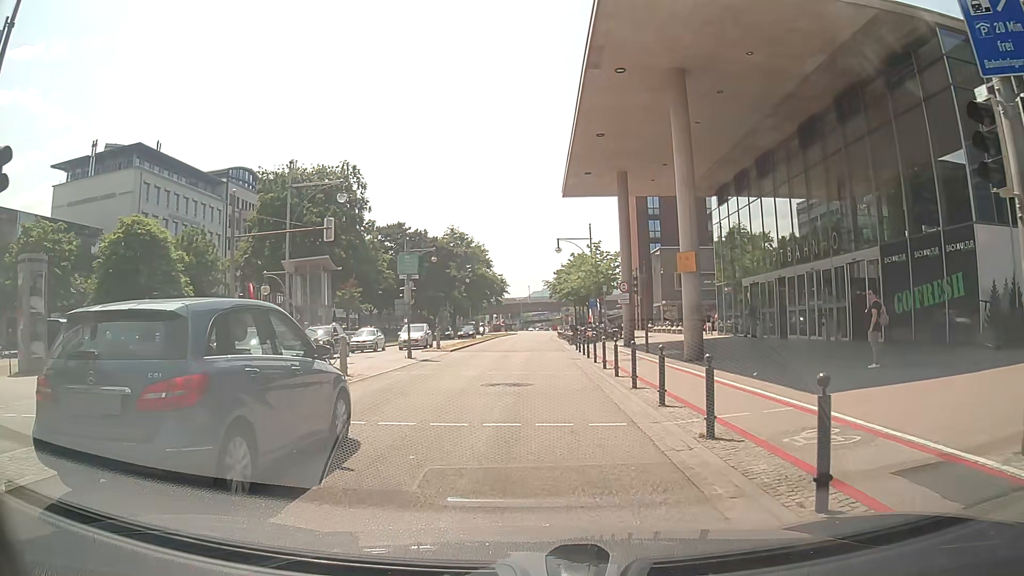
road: primary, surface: asphalt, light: Day
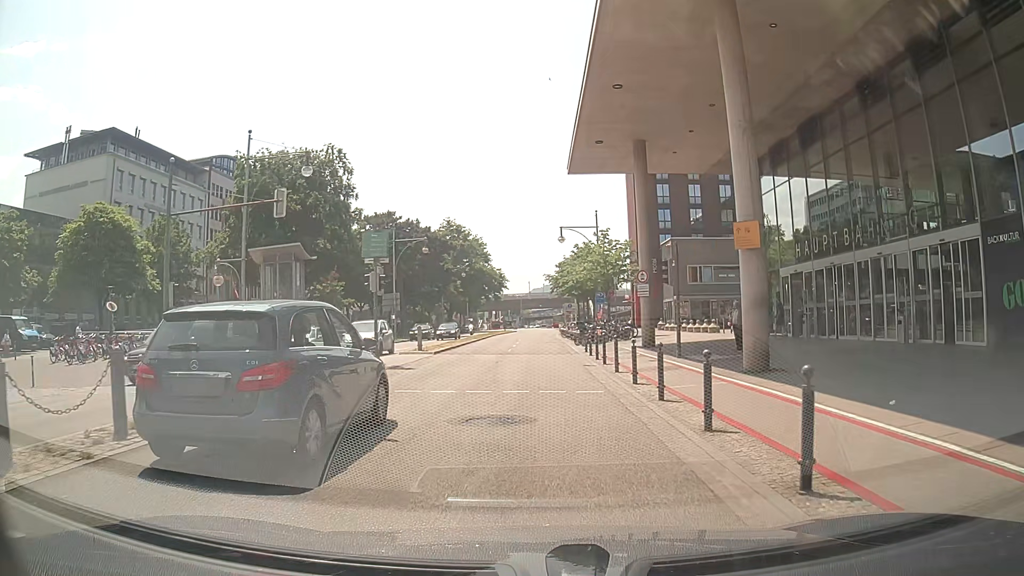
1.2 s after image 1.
(0.0, +6.1) m; -1°
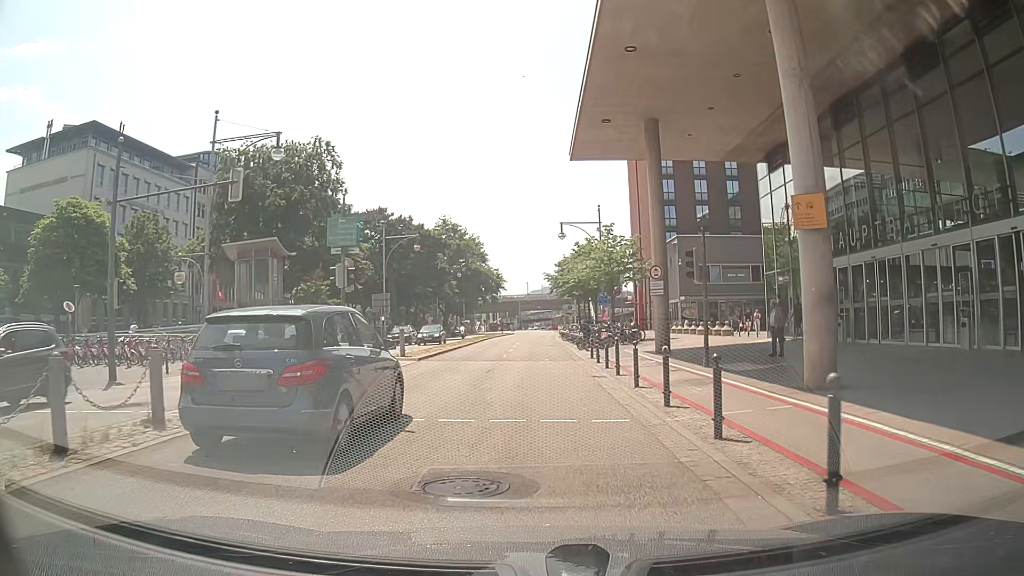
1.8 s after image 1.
(0.0, +3.7) m; -1°
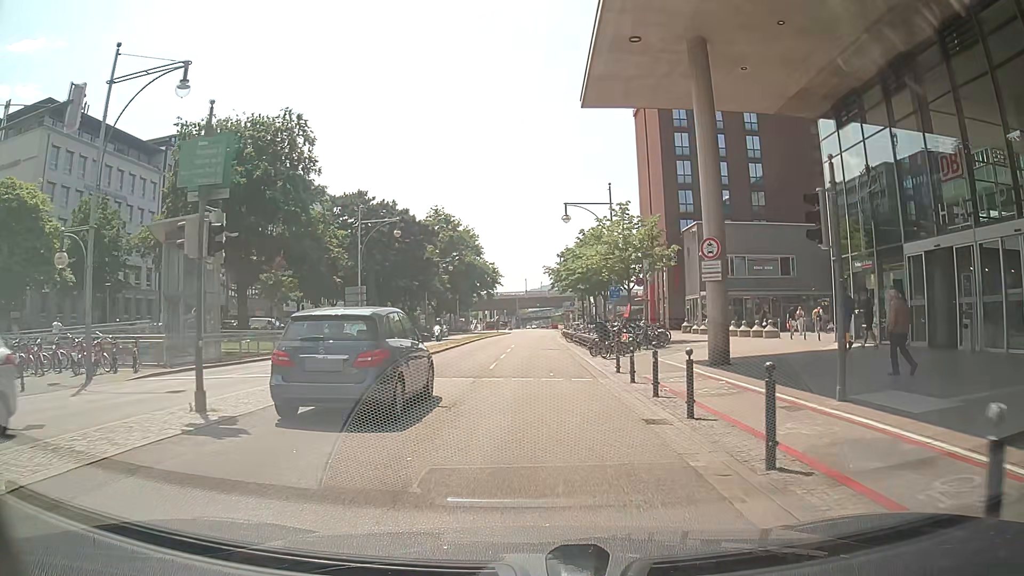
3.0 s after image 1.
(0.0, +8.3) m; 0°
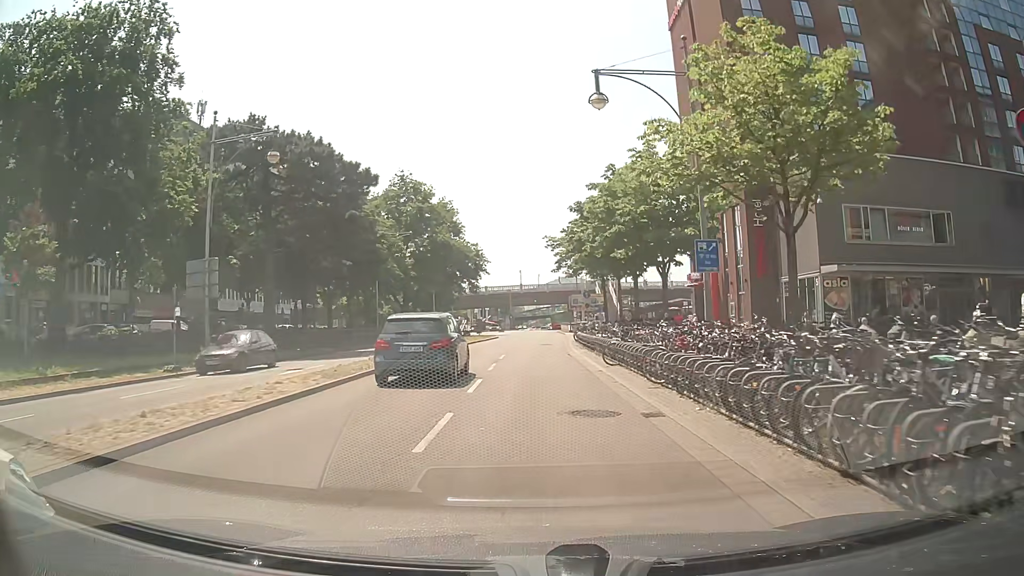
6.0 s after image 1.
(+0.6, +24.8) m; +2°
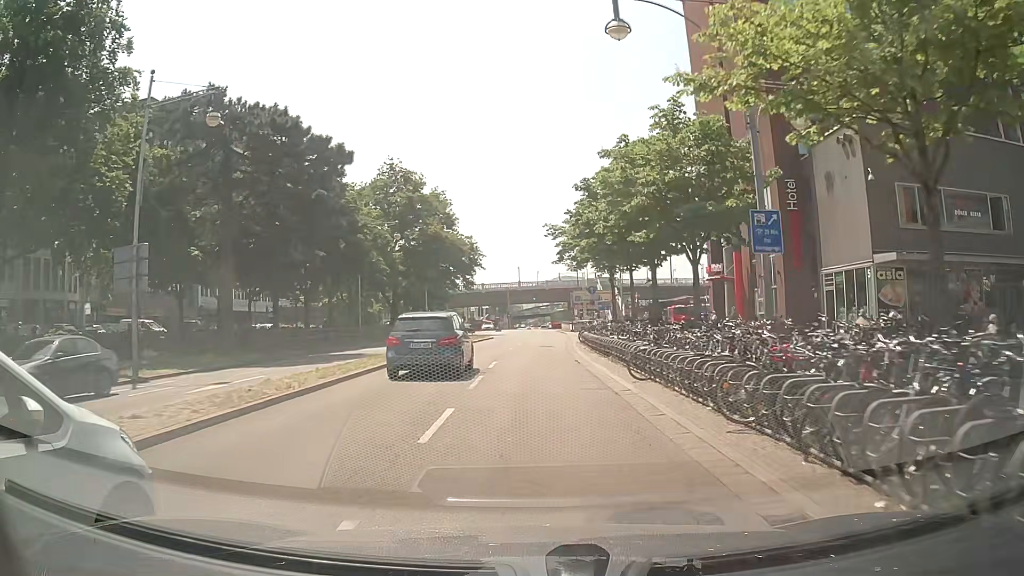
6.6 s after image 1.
(0.0, +5.6) m; +1°
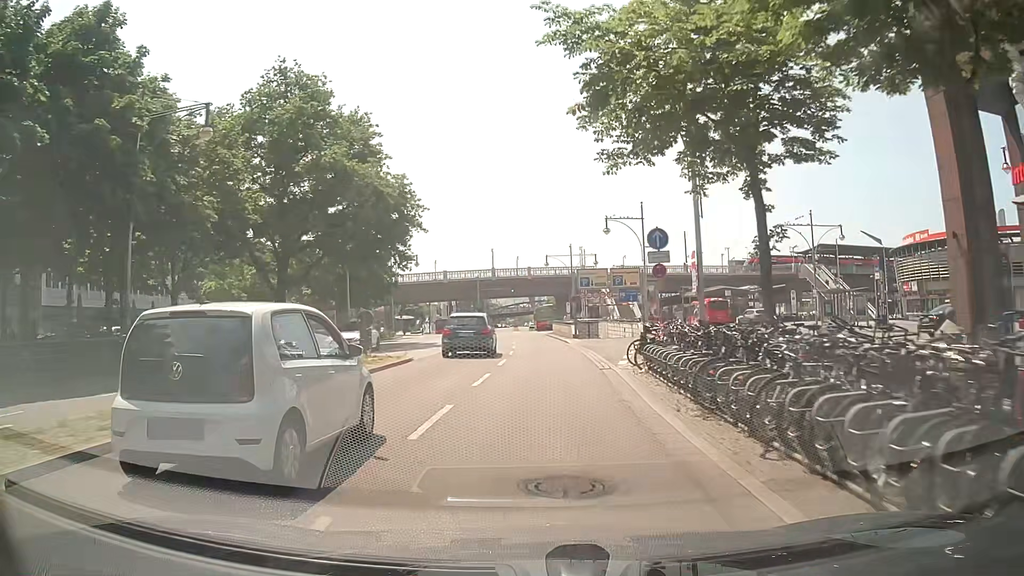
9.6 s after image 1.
(+0.1, +30.0) m; 0°
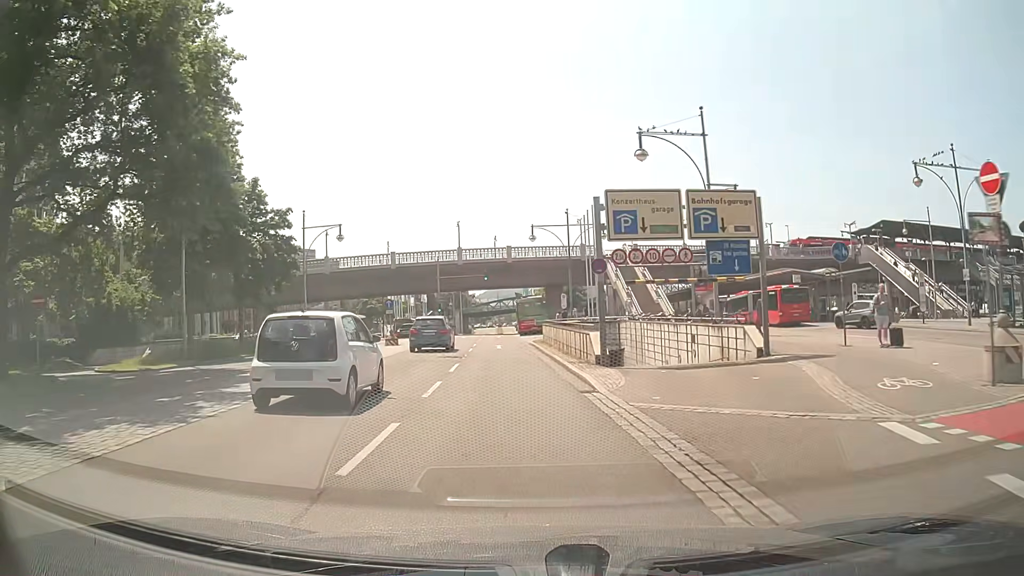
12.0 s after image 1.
(+1.1, +26.0) m; +2°
(0, +10) (-1, +20) (-1, +30) (-2, +40) (-2, +50) (-3, +60) (-3, +70) (-3, +80) (-4, +90) (-4, +100) m
